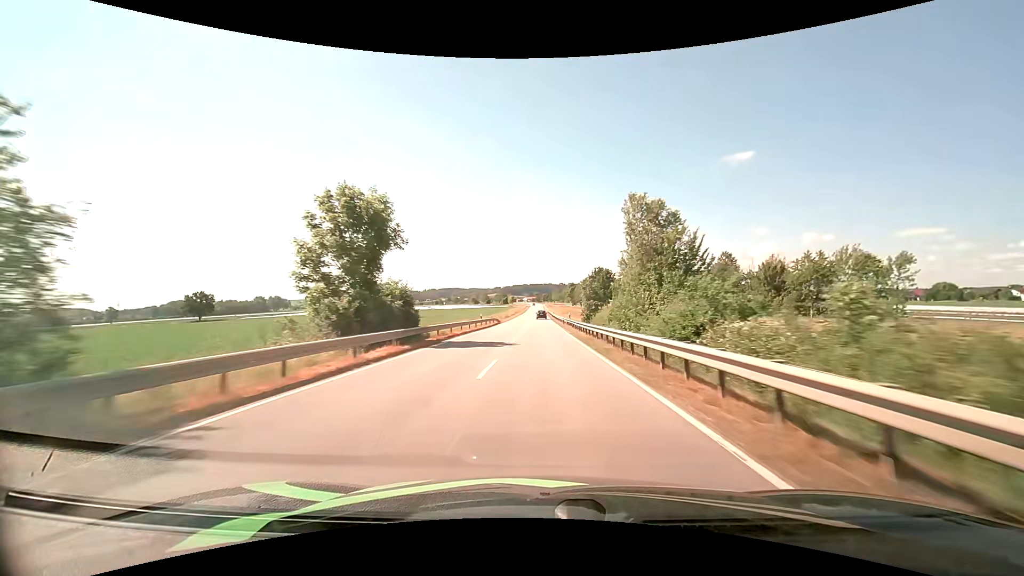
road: tertiary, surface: asphalt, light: Day
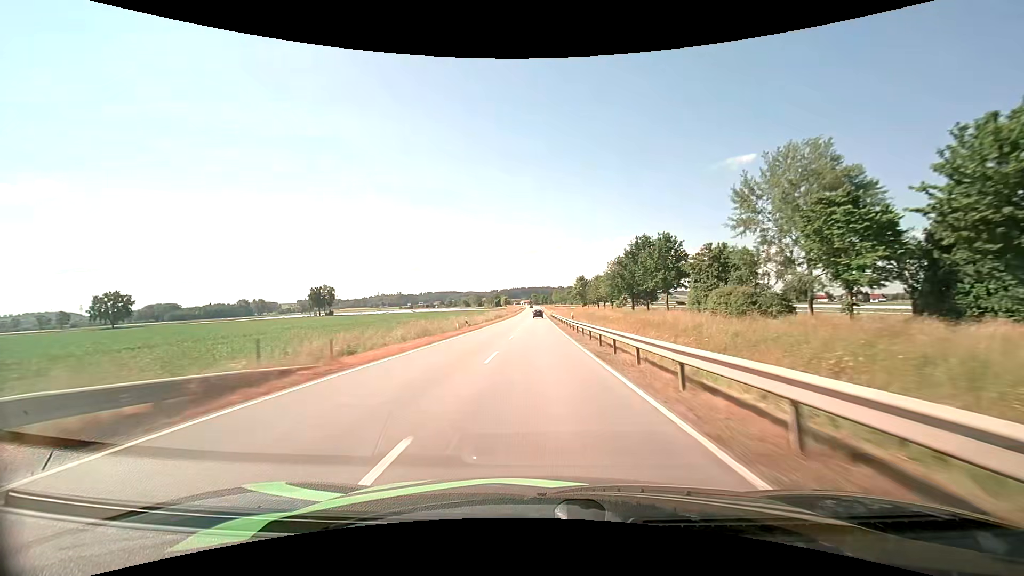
(+0.2, +57.6) m; 0°
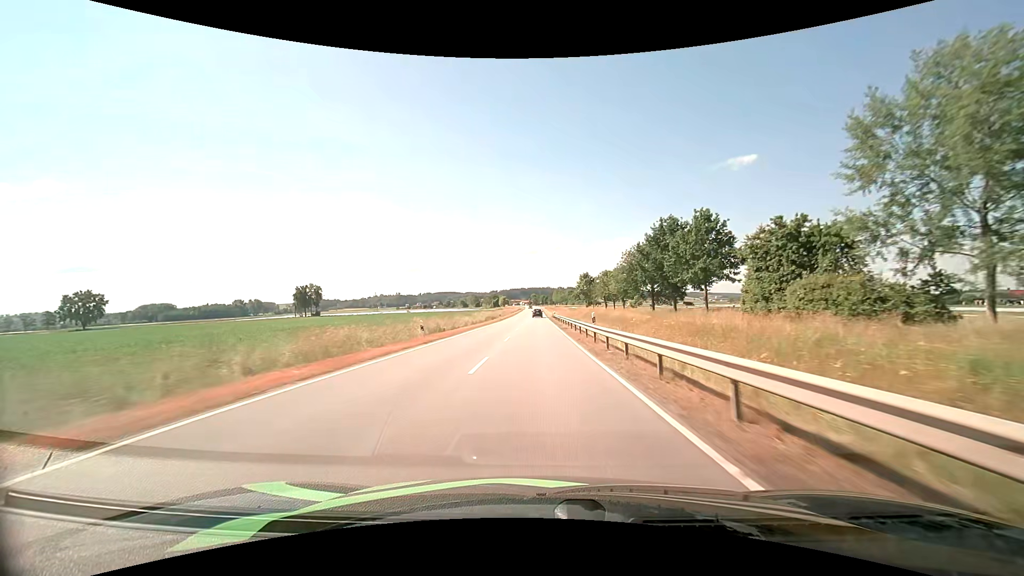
(0.0, +14.6) m; 0°
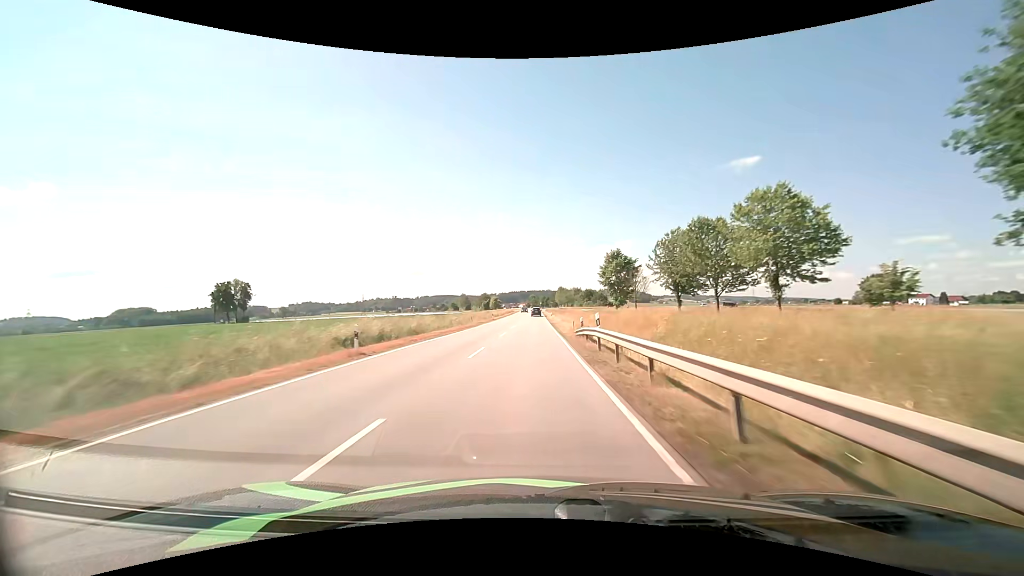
(+0.4, +57.1) m; 0°
(0, +10) (0, +20) (0, +30) (0, +40) (-1, +50) (-1, +60) (-1, +70) (-1, +80) (-1, +90) (-1, +100) m
